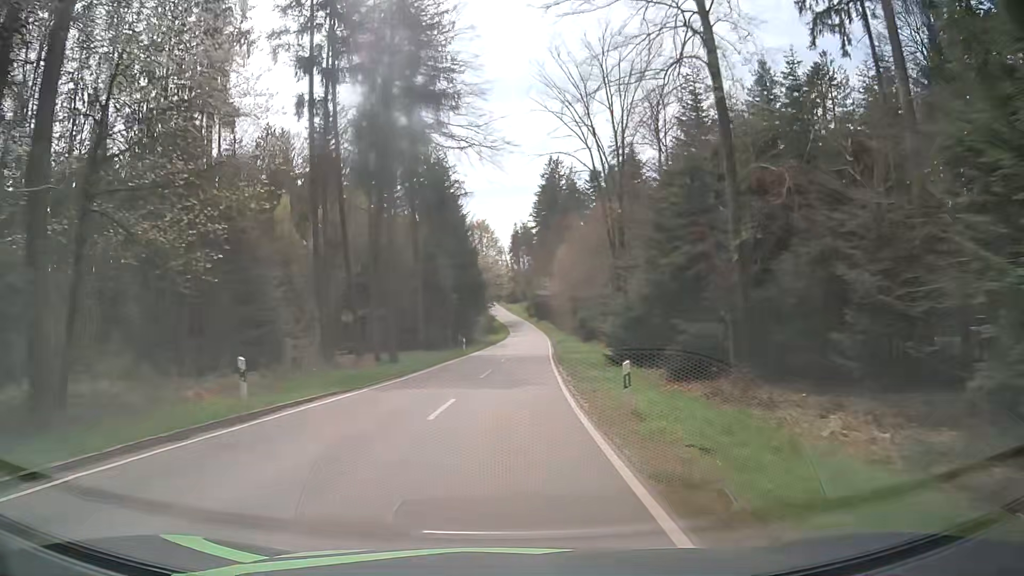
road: tertiary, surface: asphalt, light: Day
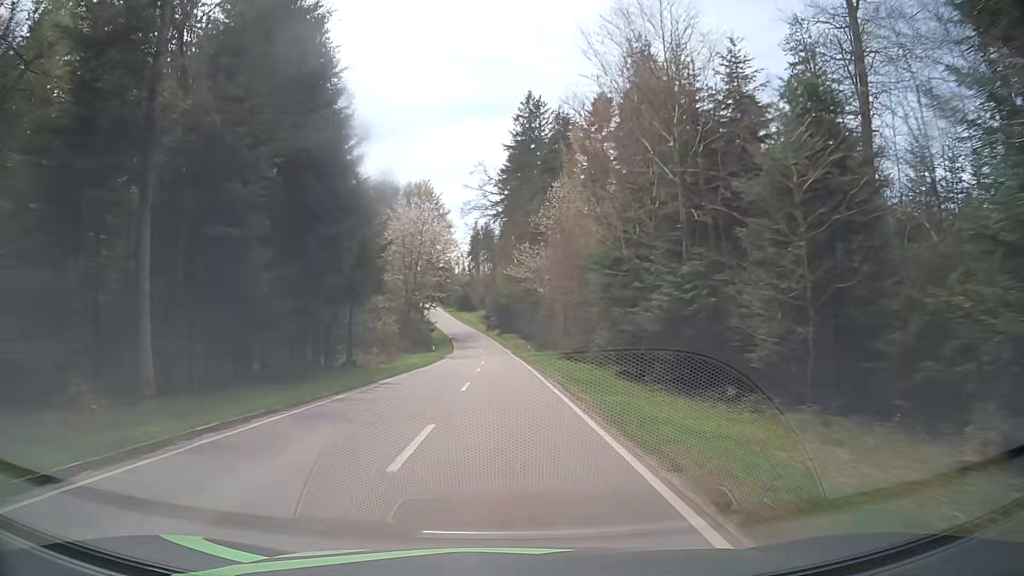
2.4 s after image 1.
(+2.3, +52.7) m; +4°
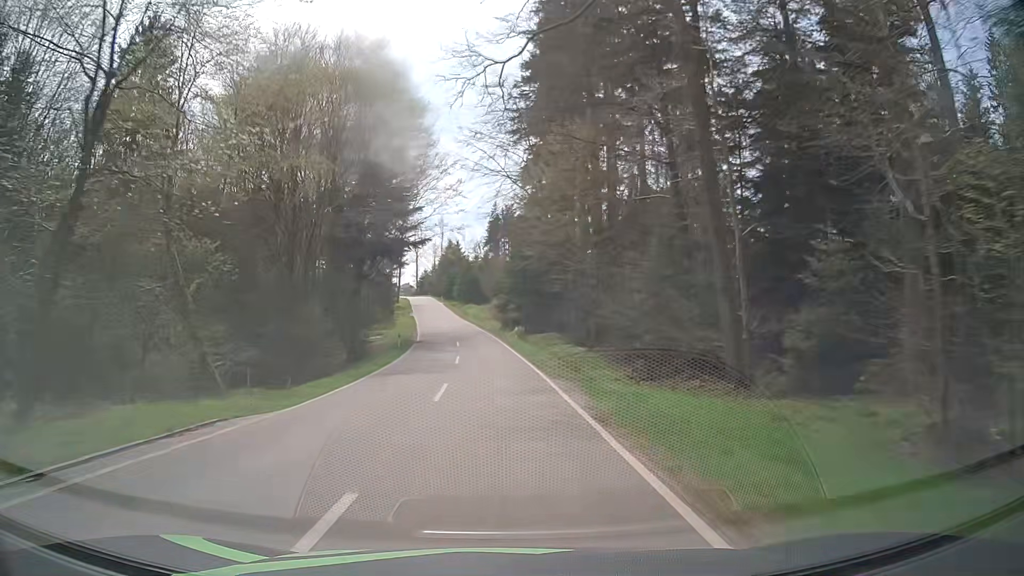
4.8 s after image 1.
(-0.3, +53.4) m; -2°
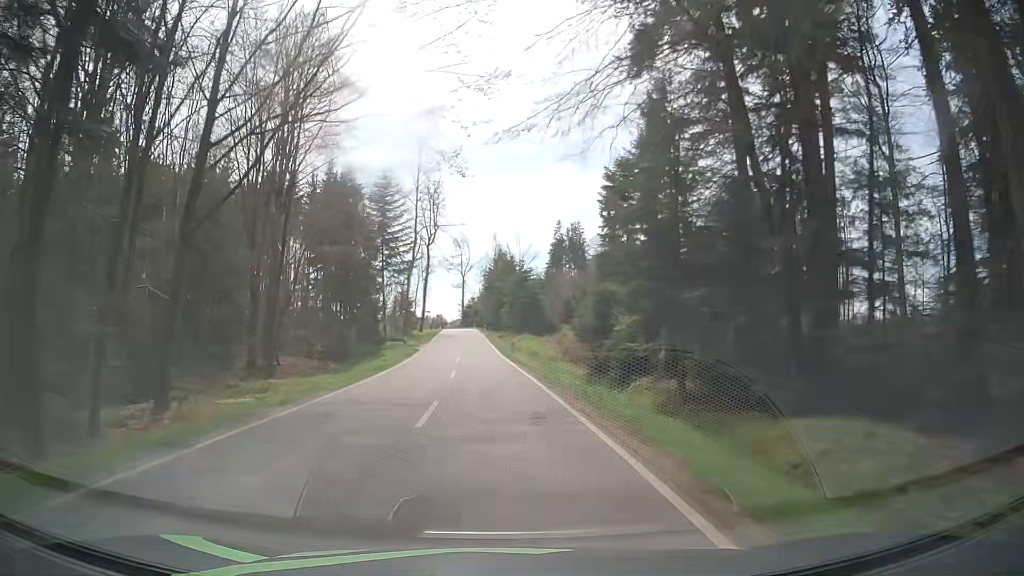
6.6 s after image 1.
(-1.5, +39.7) m; -4°
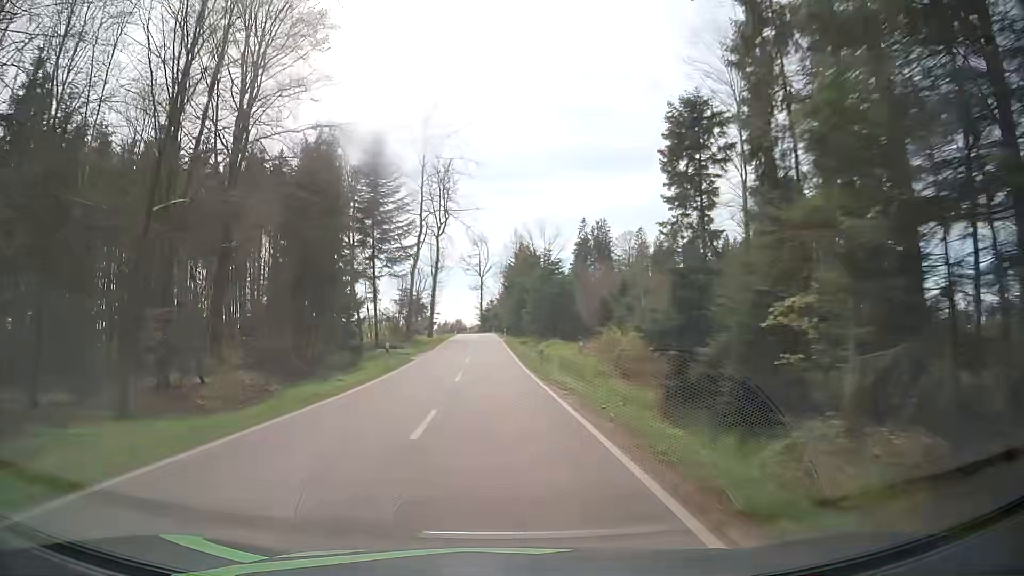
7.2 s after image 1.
(-0.4, +12.9) m; -2°
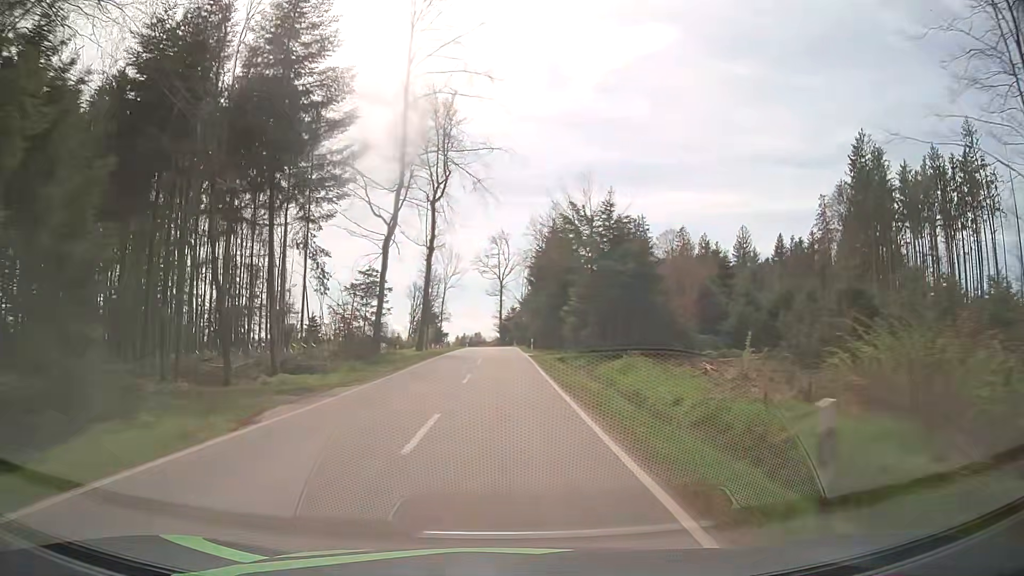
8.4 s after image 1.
(-1.0, +25.2) m; -3°
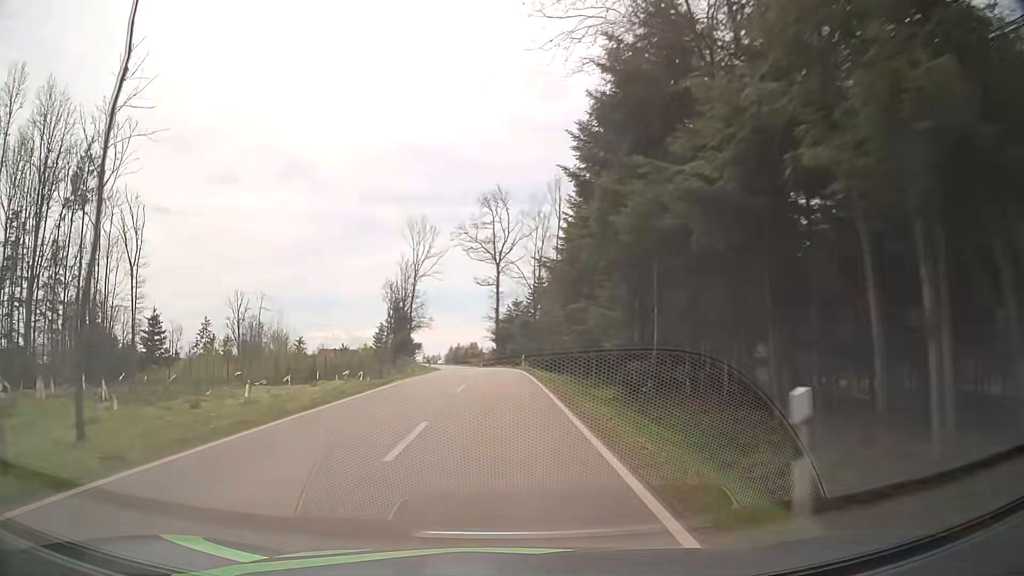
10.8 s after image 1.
(0.0, +48.3) m; 0°
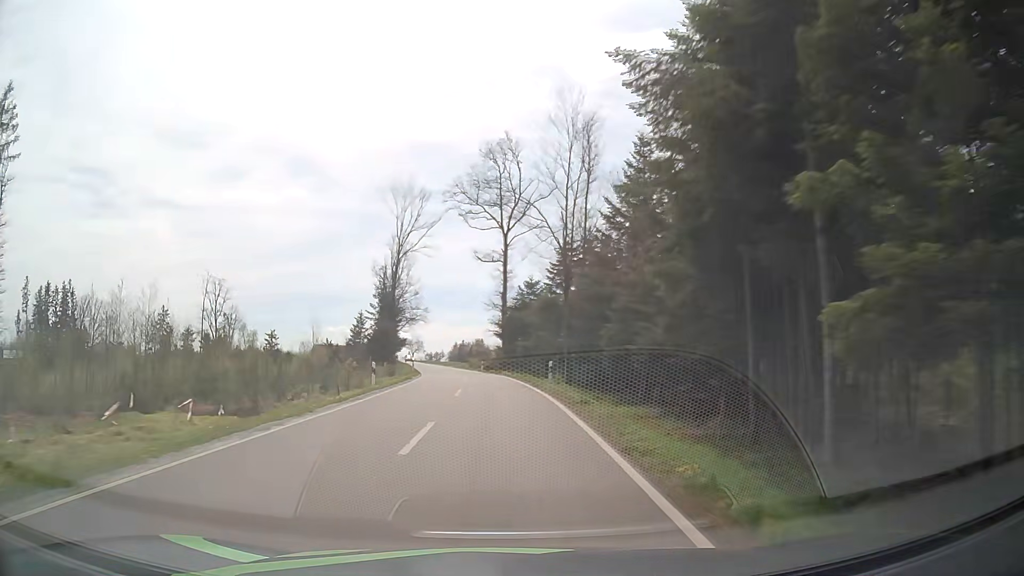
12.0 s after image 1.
(0.0, +23.2) m; -1°
(0, +10) (0, +20) (-1, +30) (-1, +40) (-2, +50) (-3, +60) (-4, +70) (-6, +80) (-7, +90) (-9, +99) m
